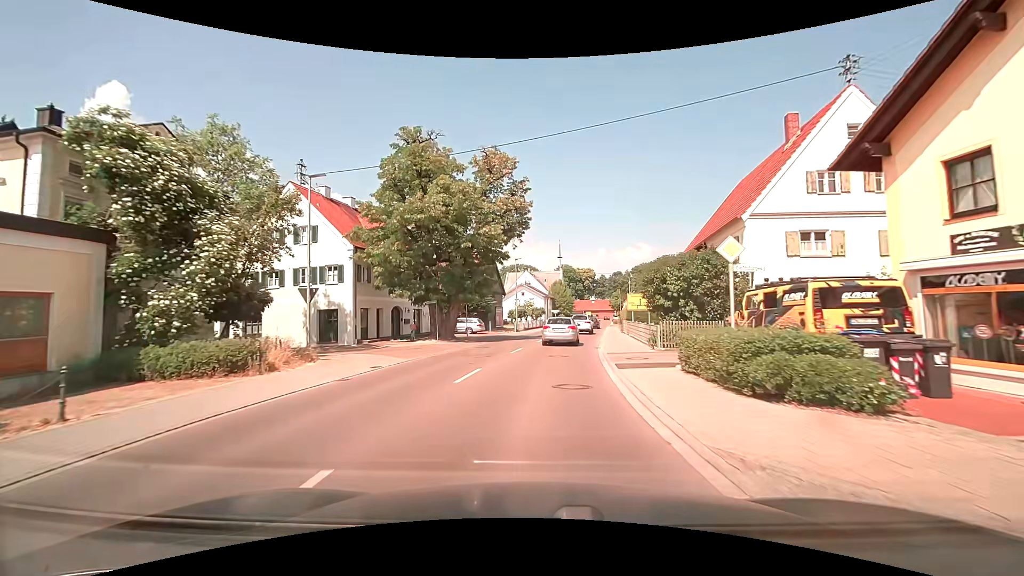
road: tertiary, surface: asphalt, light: Day
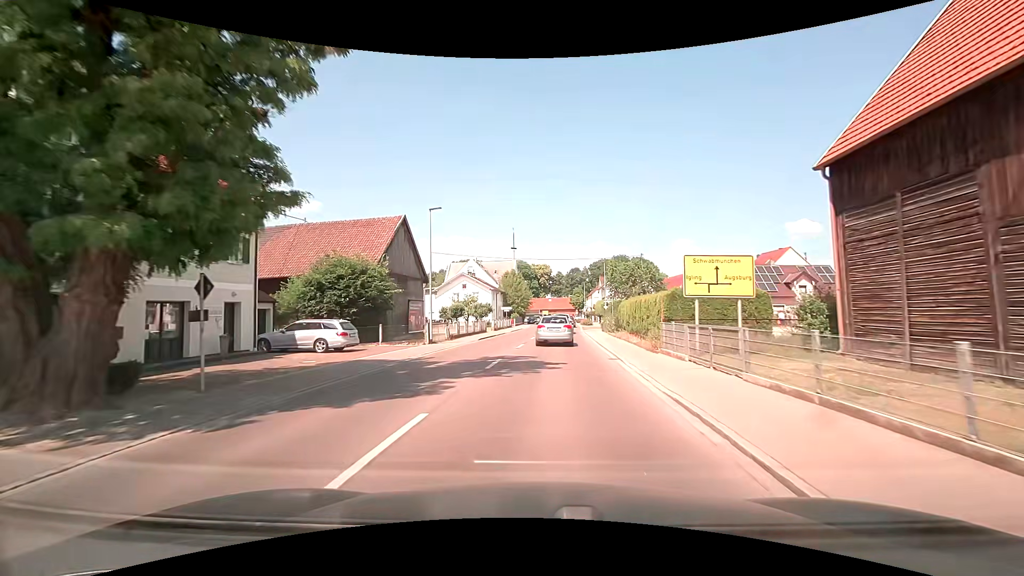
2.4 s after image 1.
(+1.2, +24.3) m; +6°
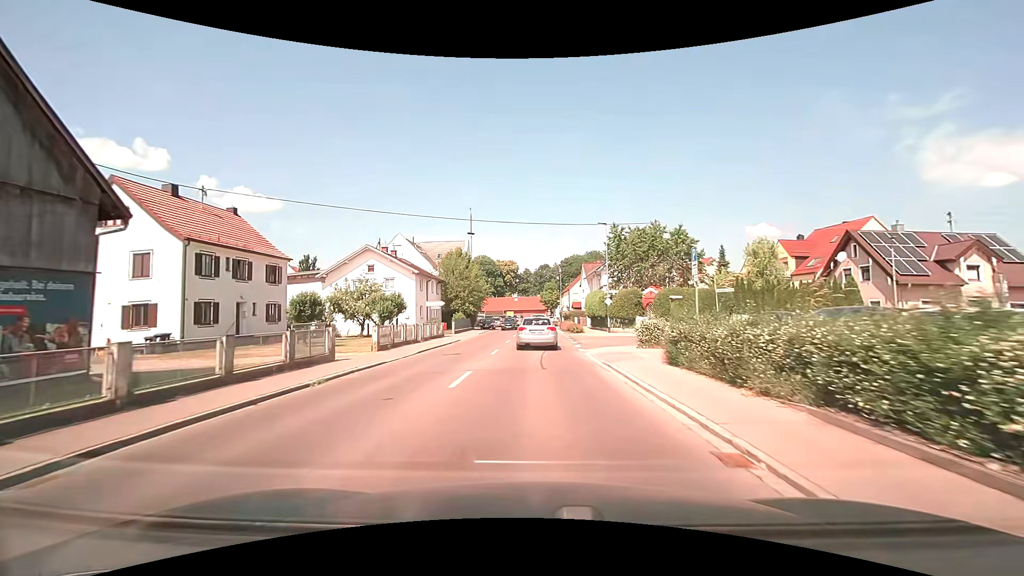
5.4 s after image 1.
(+1.1, +30.0) m; +4°
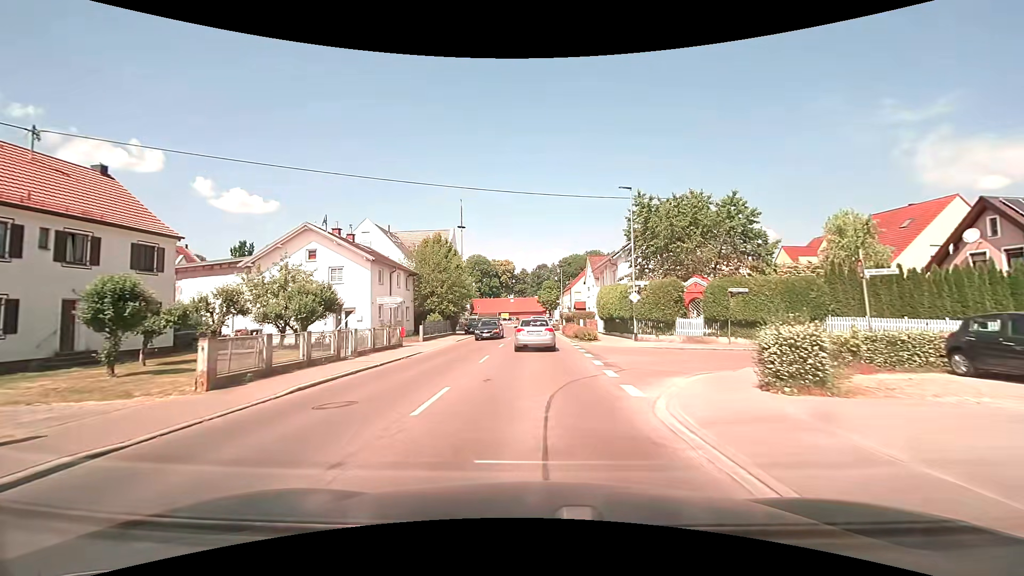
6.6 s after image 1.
(0.0, +11.7) m; 0°
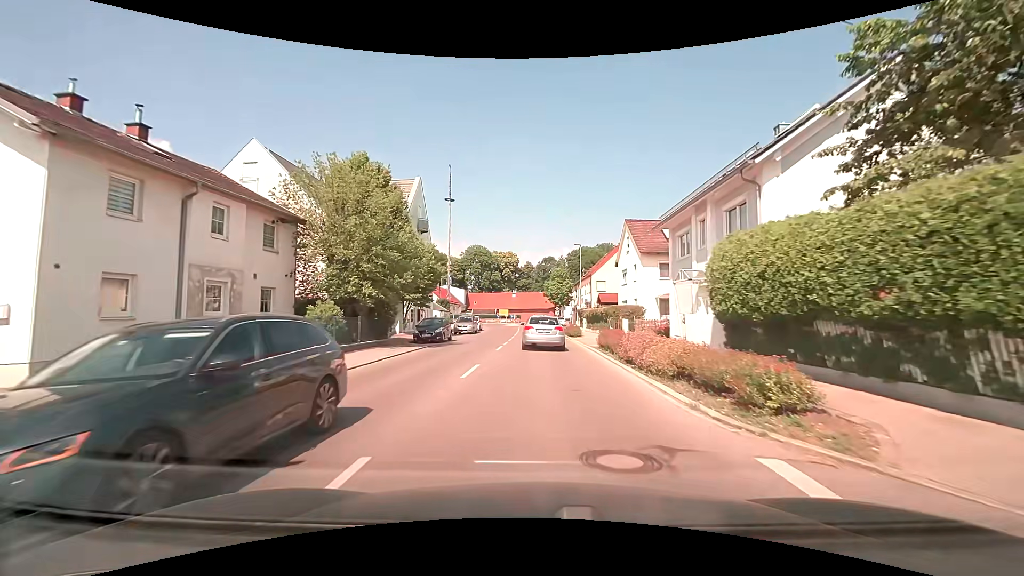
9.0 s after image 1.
(-0.2, +23.3) m; 0°
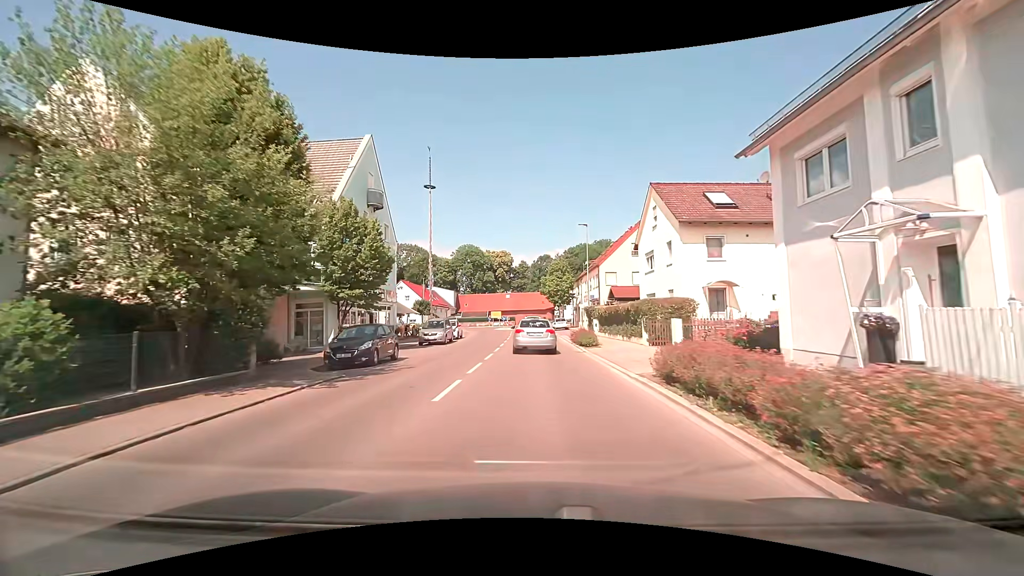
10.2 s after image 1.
(+0.1, +11.5) m; 0°
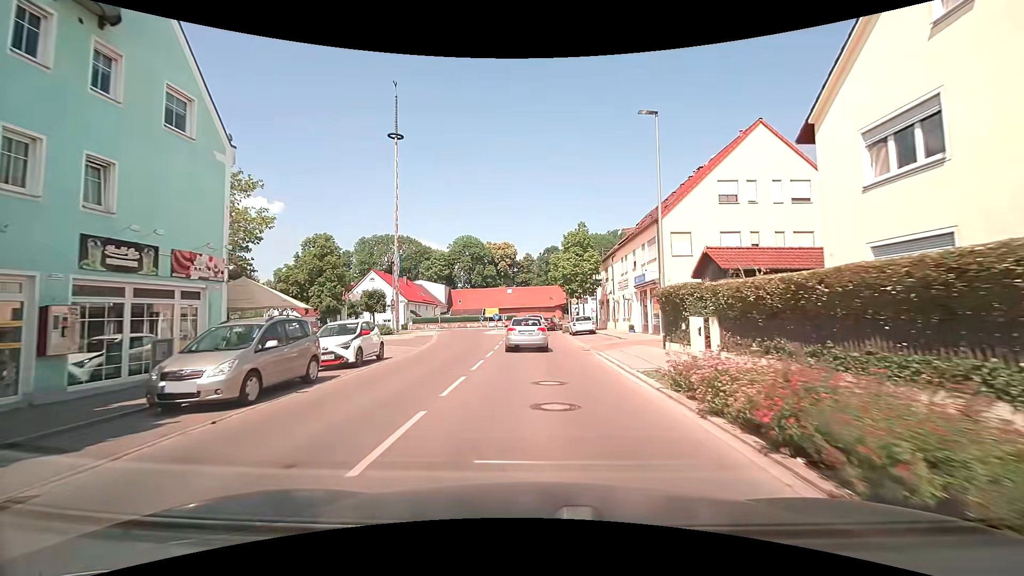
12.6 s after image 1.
(0.0, +21.7) m; 0°
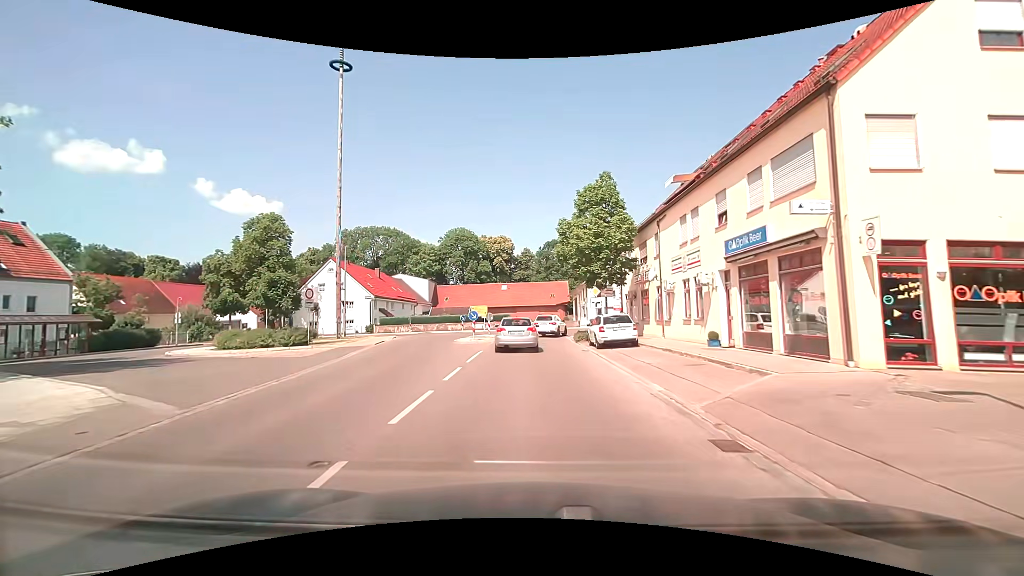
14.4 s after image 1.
(-0.1, +15.8) m; 0°
(0, +10) (0, +20) (0, +30) (+2, +40) (+6, +49) (+15, +54) (+25, +54) (+35, +54) (+45, +53) (+55, +52) m
